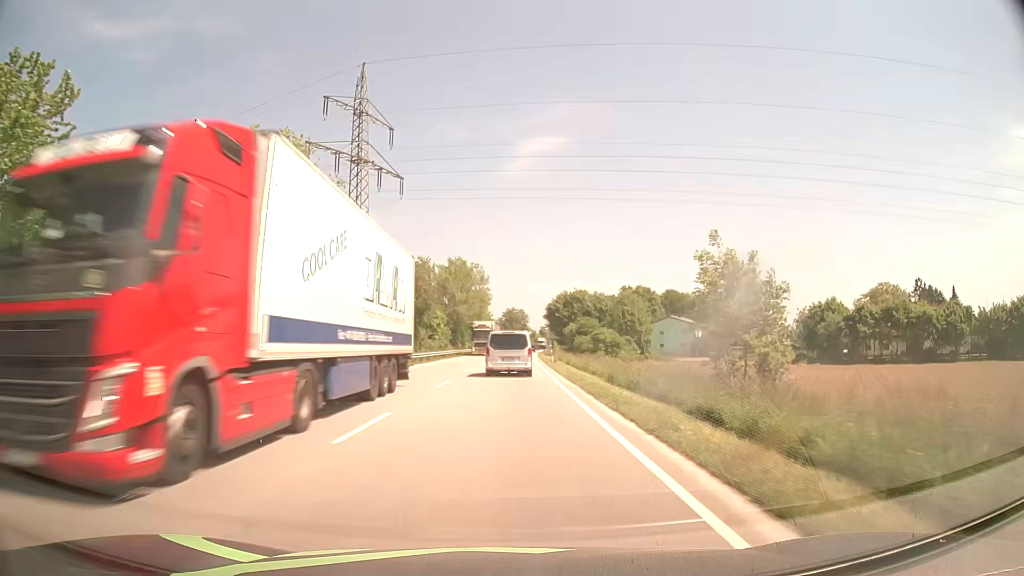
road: primary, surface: asphalt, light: Day
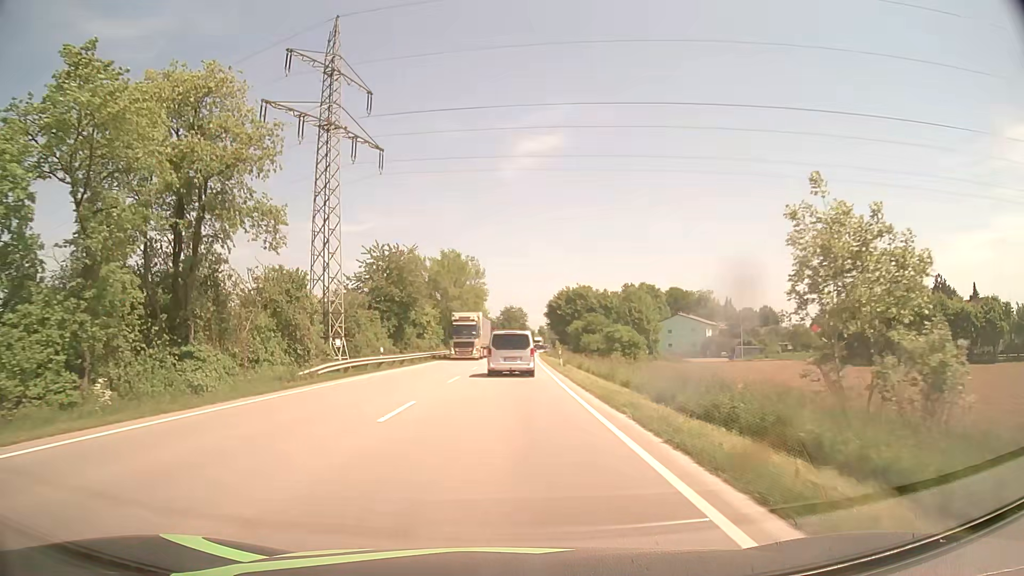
(0.0, +9.1) m; 0°
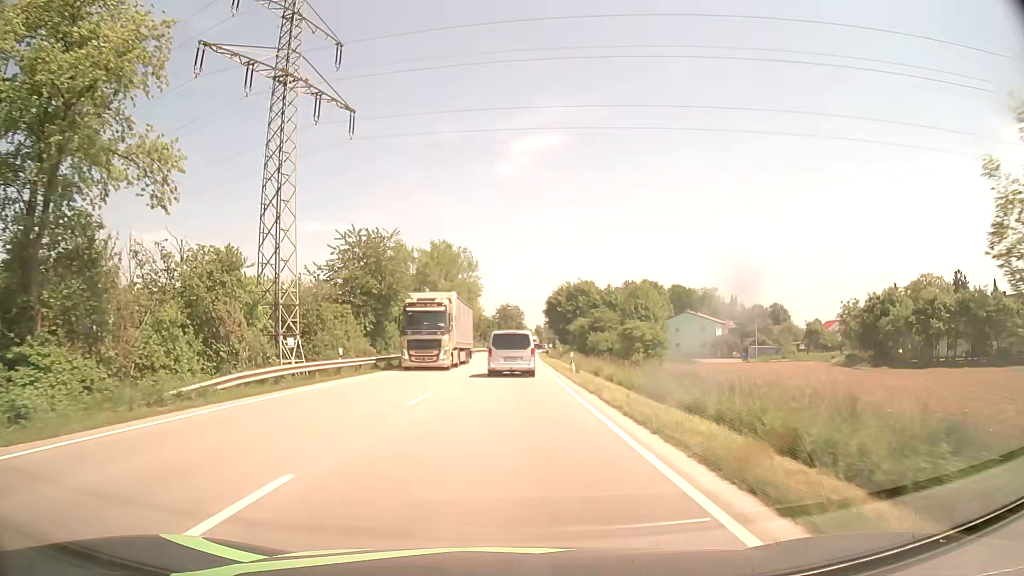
(0.0, +9.0) m; 0°
(0, +10) (0, +20) (0, +30) (+1, +40) (+1, +50) (+1, +60) (+1, +70) (+2, +80) (+2, +90) (+3, +100) m
